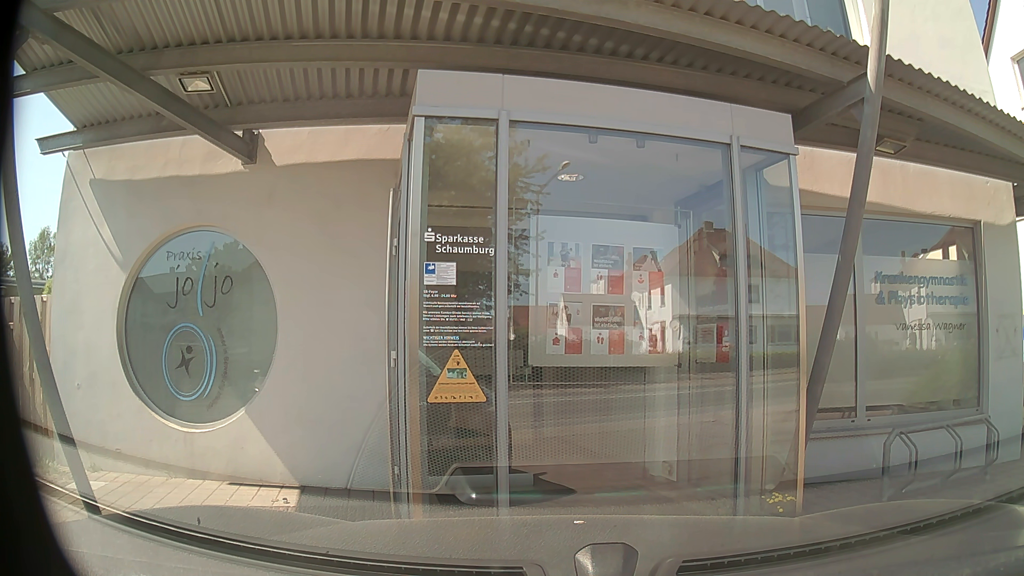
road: secondary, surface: asphalt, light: Day
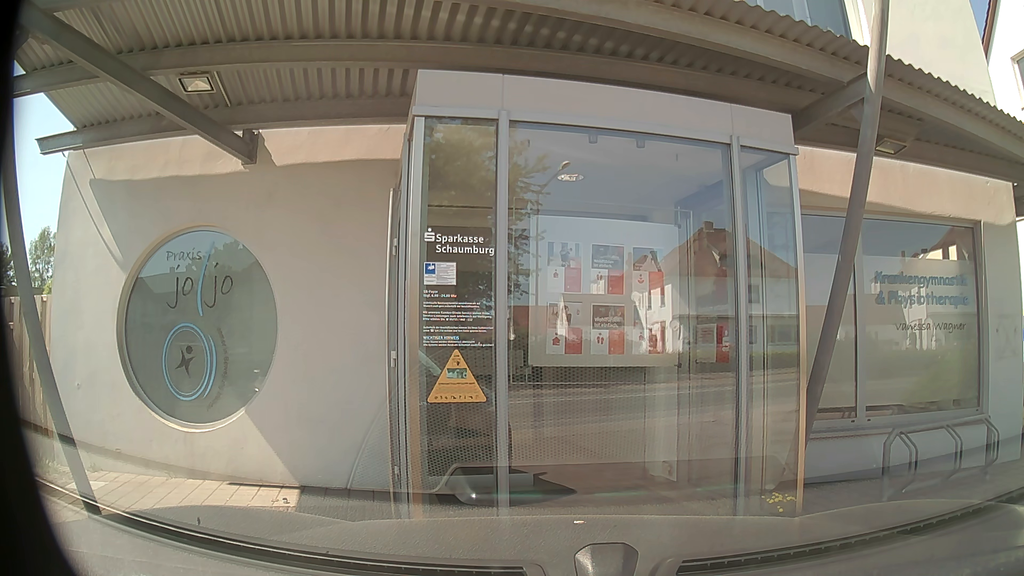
(0.0, 0.0) m; 0°
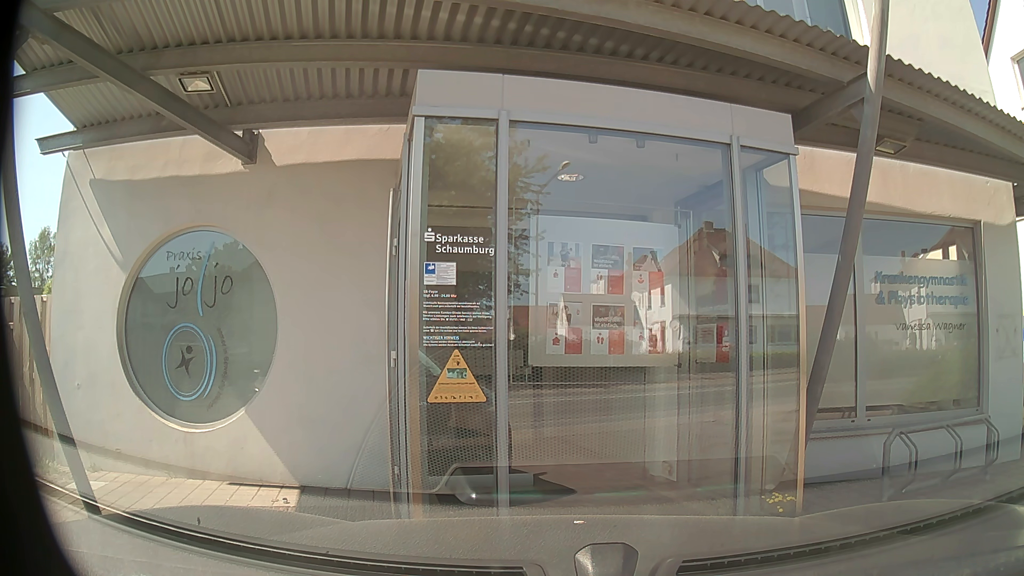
(0.0, 0.0) m; 0°
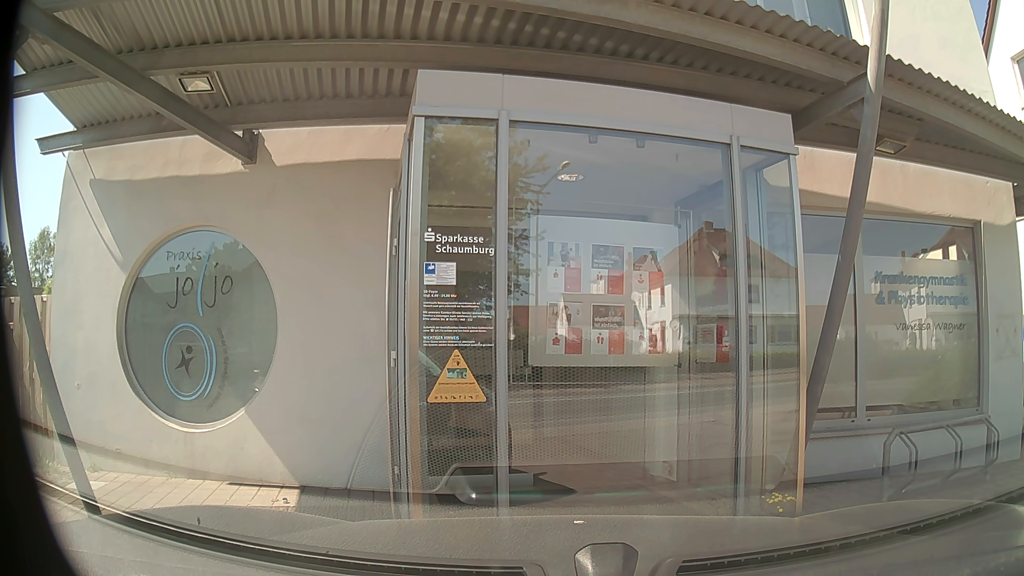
(0.0, 0.0) m; 0°
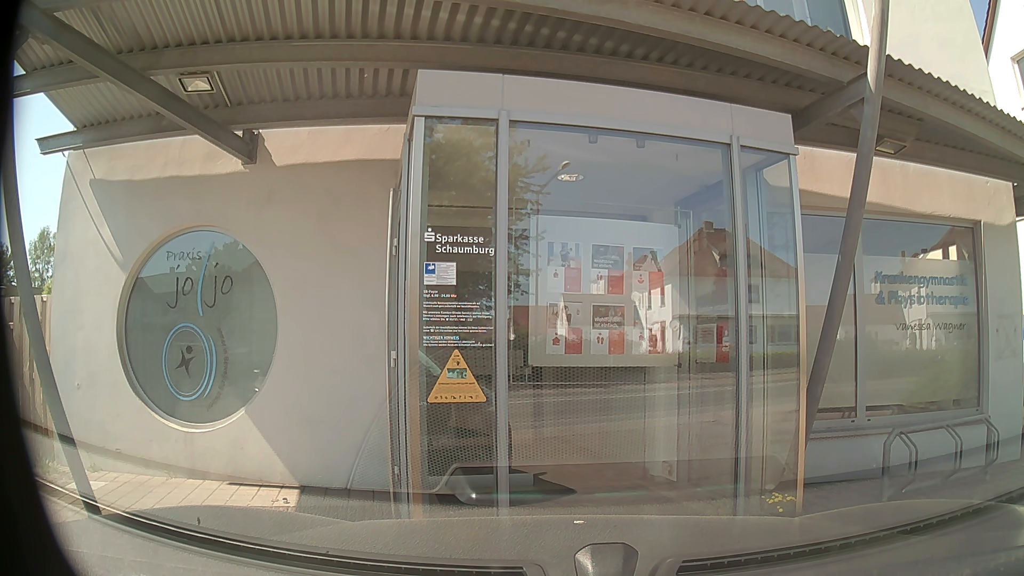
(0.0, 0.0) m; 0°
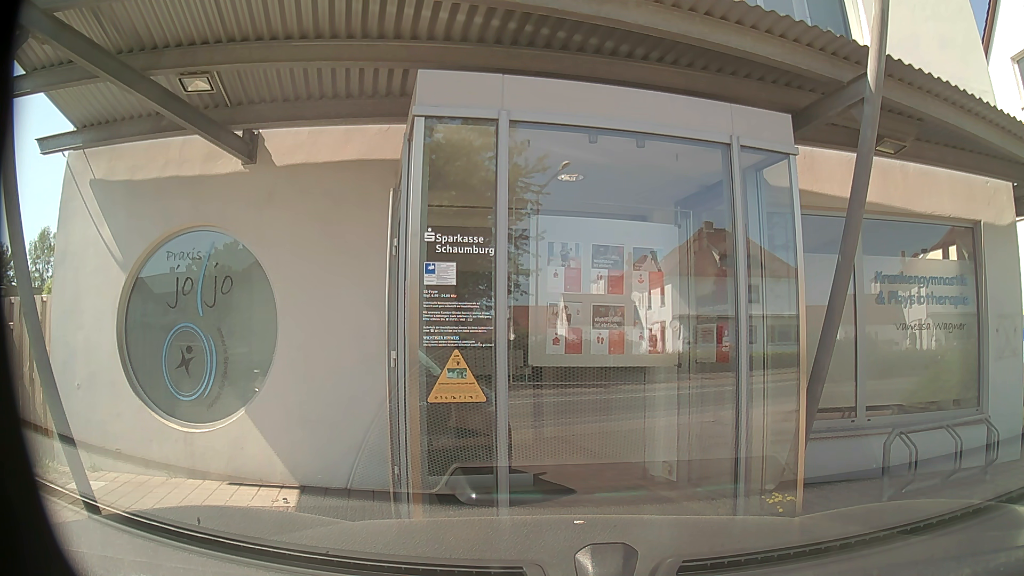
(0.0, 0.0) m; 0°
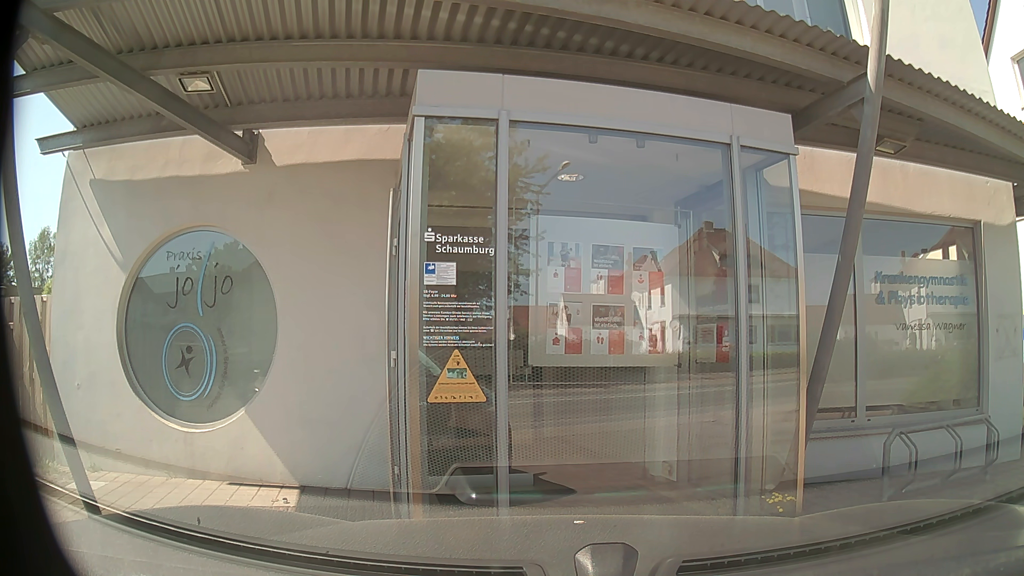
(0.0, 0.0) m; 0°
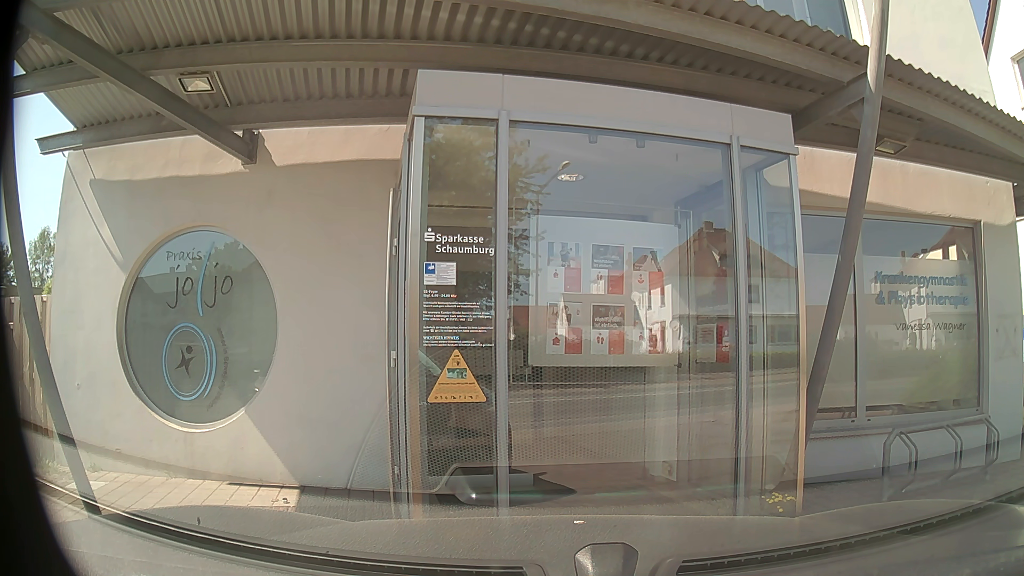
(0.0, 0.0) m; 0°
